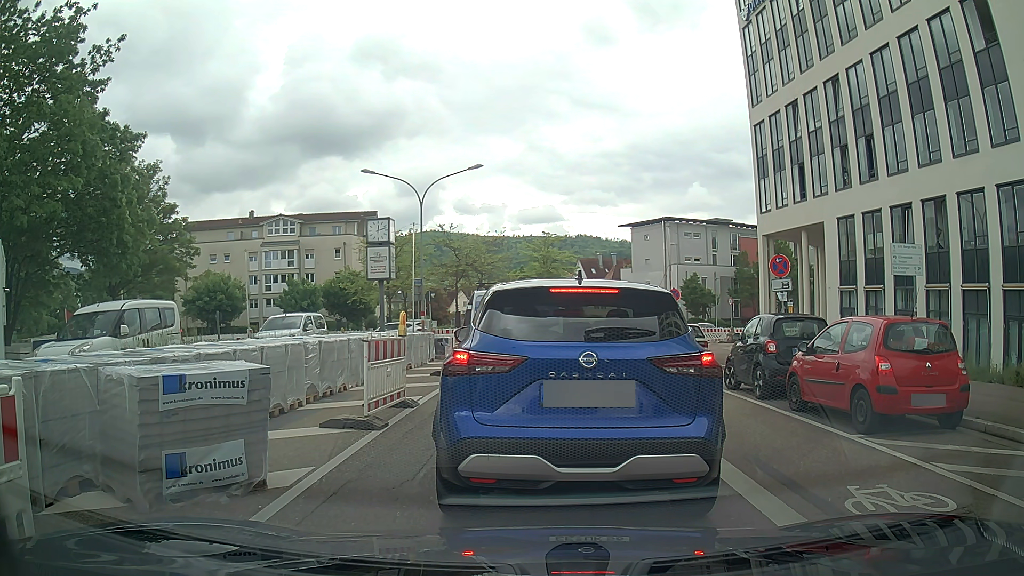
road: tertiary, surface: asphalt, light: Day
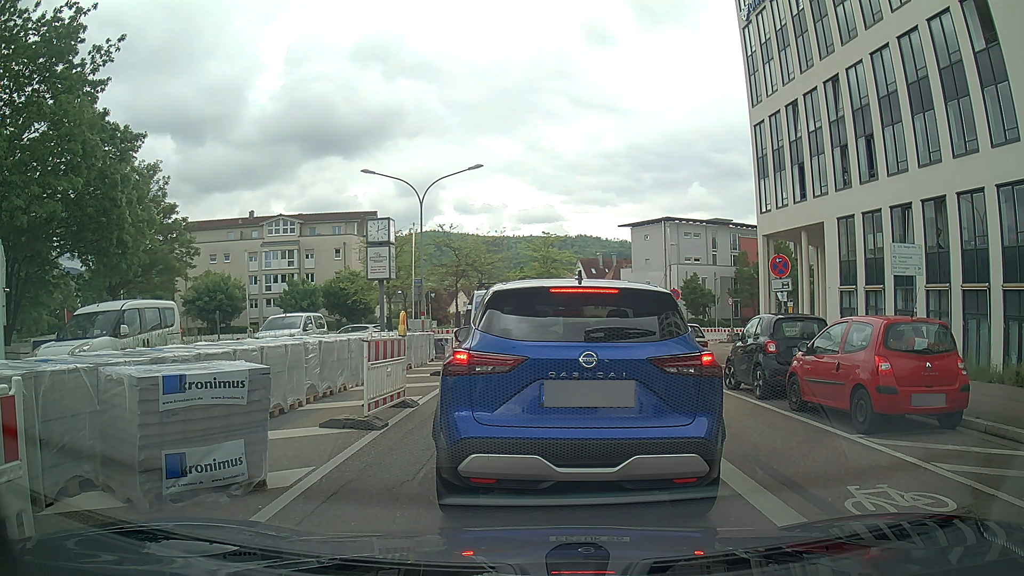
(0.0, 0.0) m; 0°
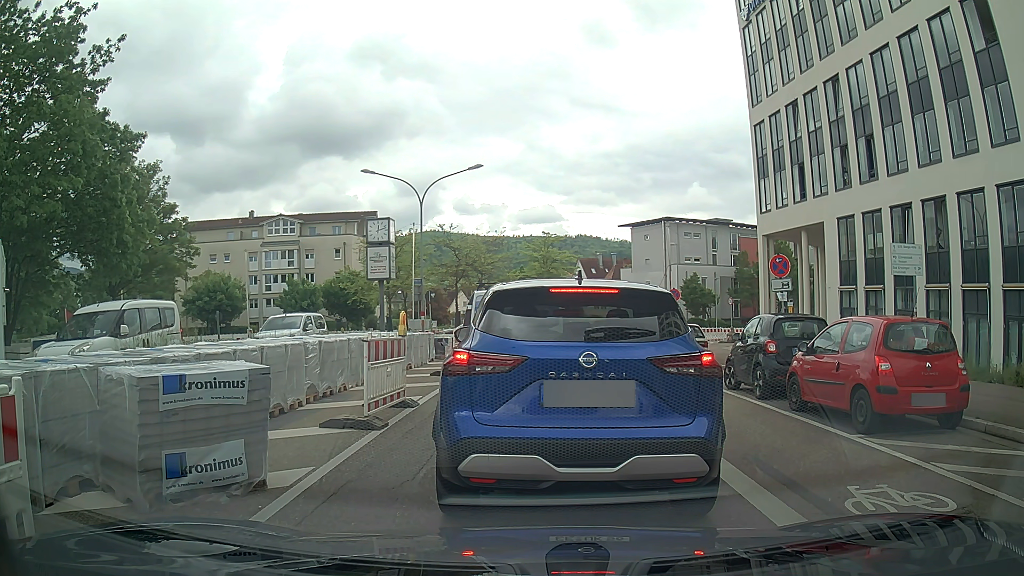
(0.0, 0.0) m; 0°
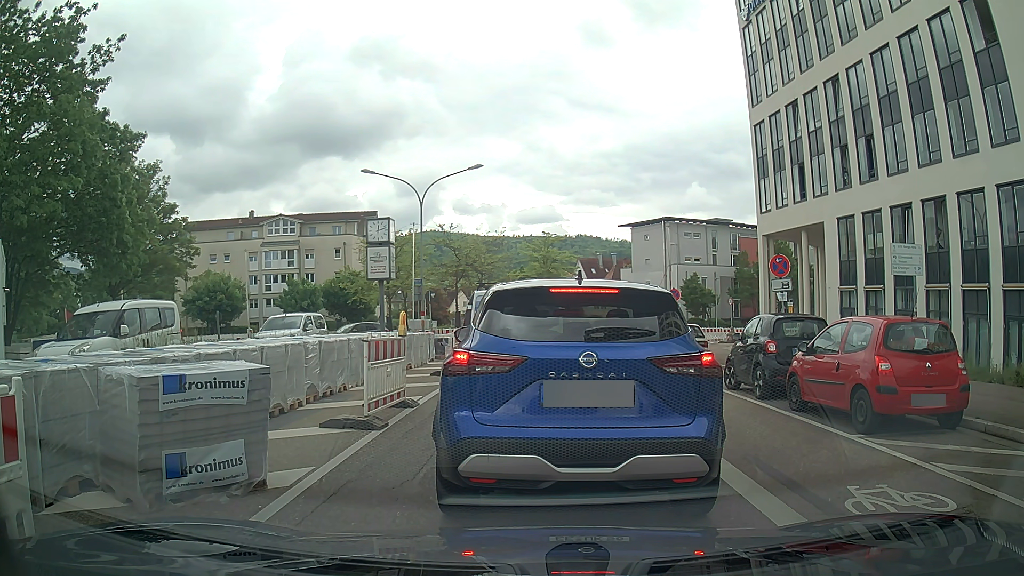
(0.0, 0.0) m; 0°
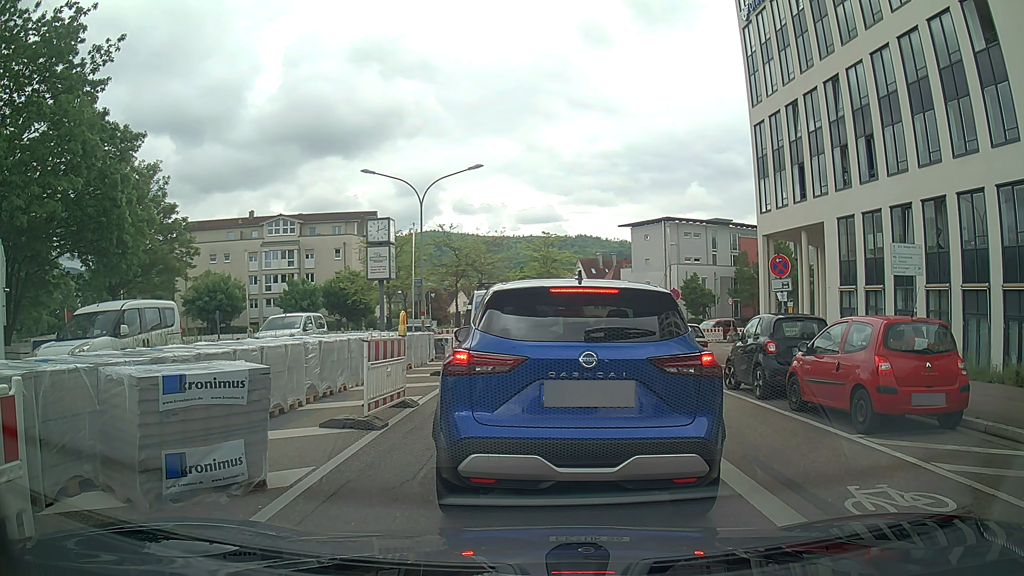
(0.0, 0.0) m; 0°
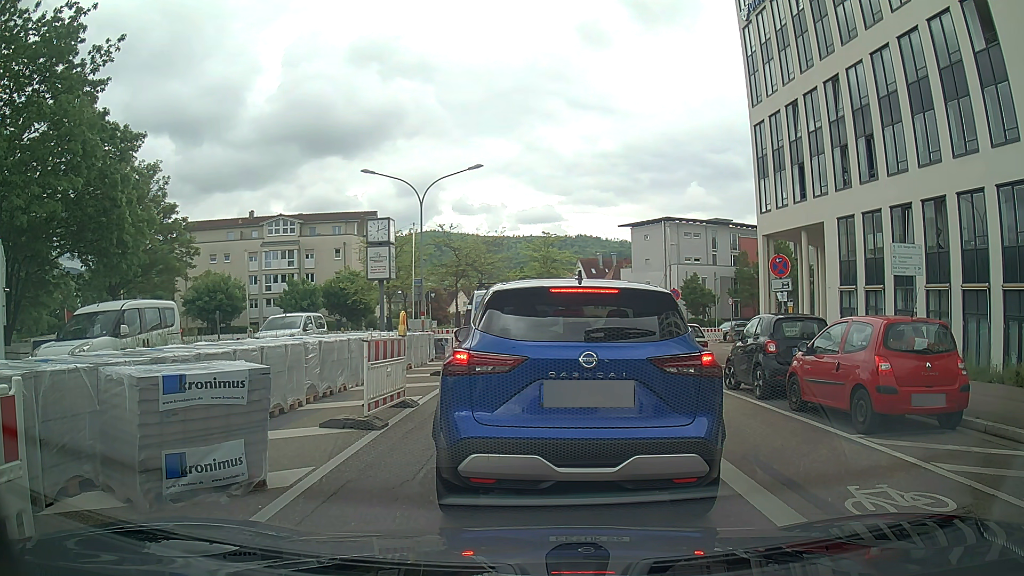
(0.0, 0.0) m; 0°
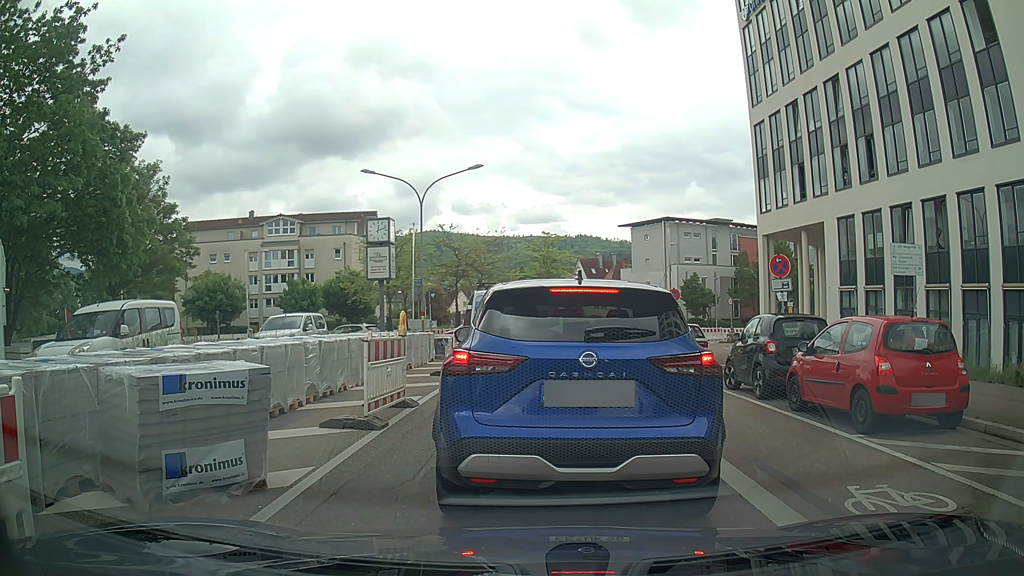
(0.0, 0.0) m; 0°
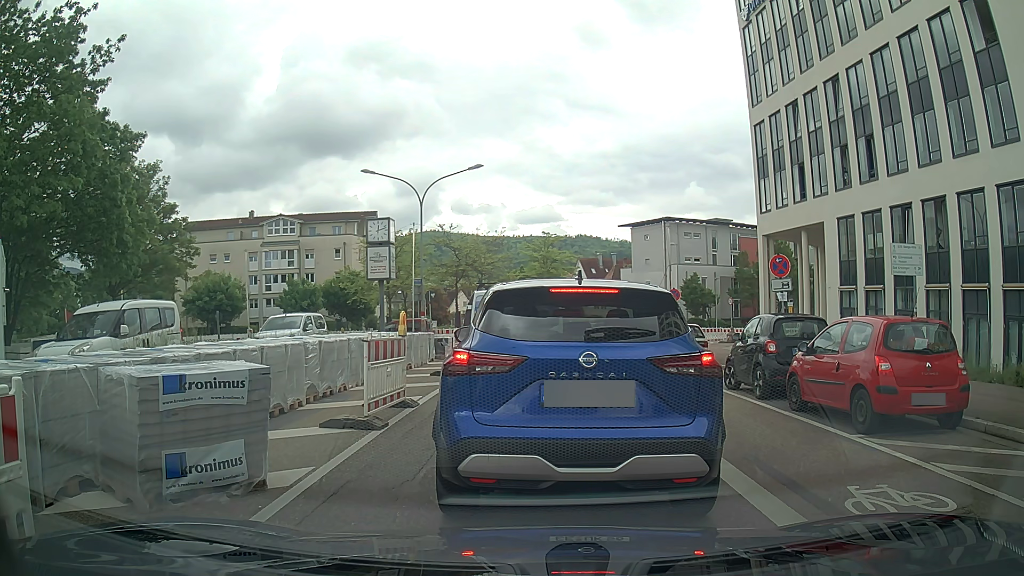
(0.0, 0.0) m; 0°
